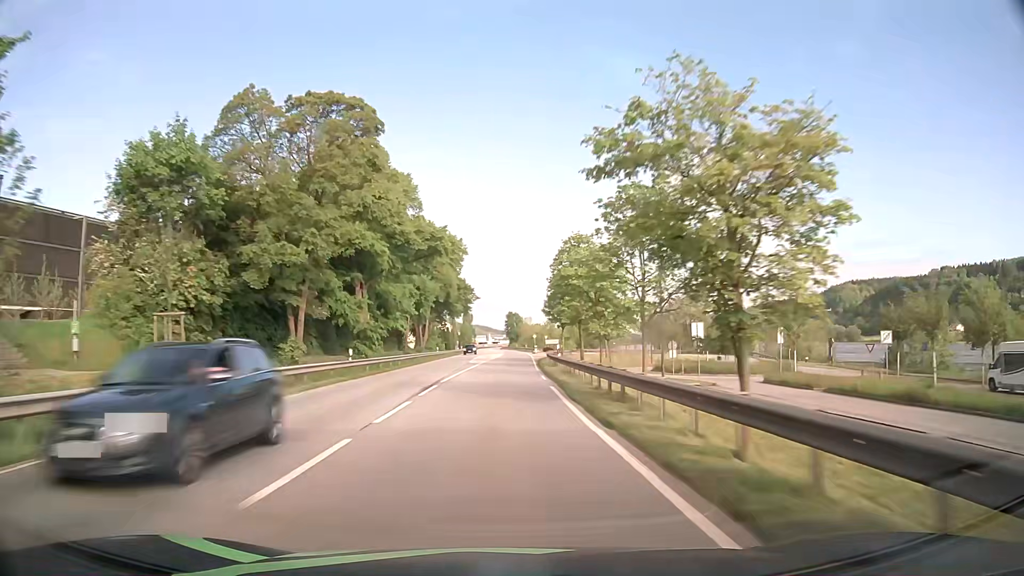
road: primary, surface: asphalt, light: Day
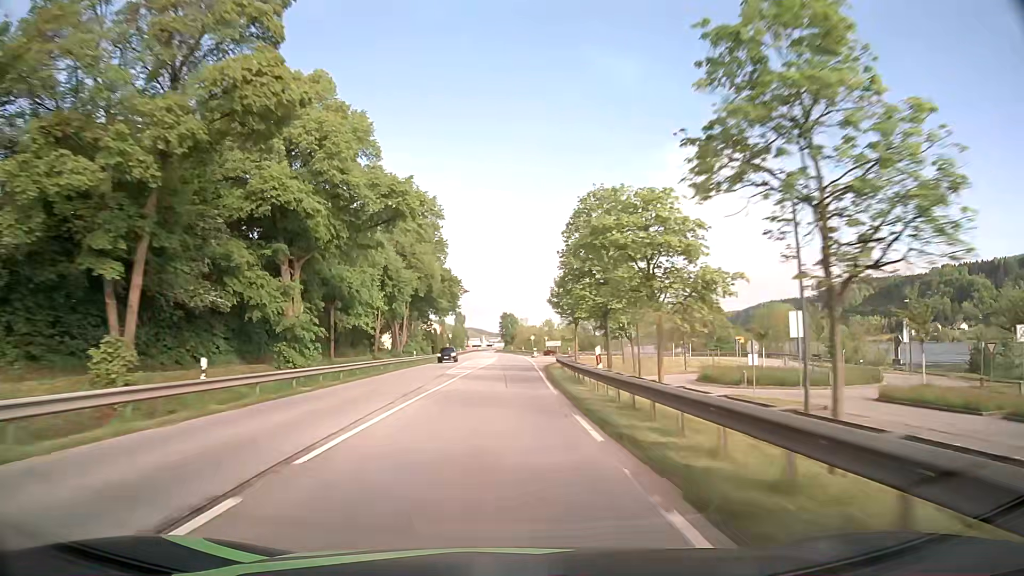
(+0.1, +15.9) m; +1°
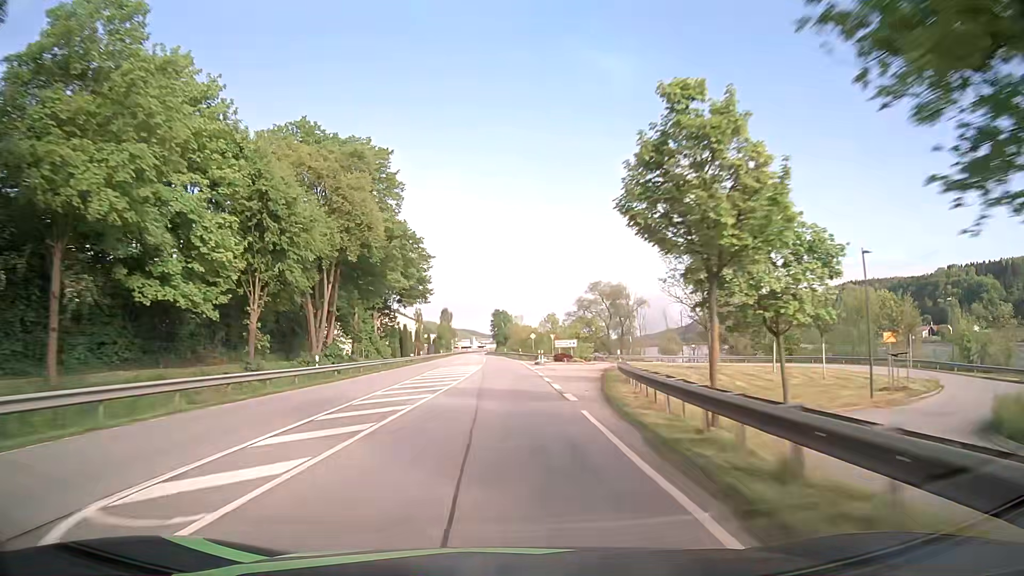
(+0.2, +31.7) m; 0°
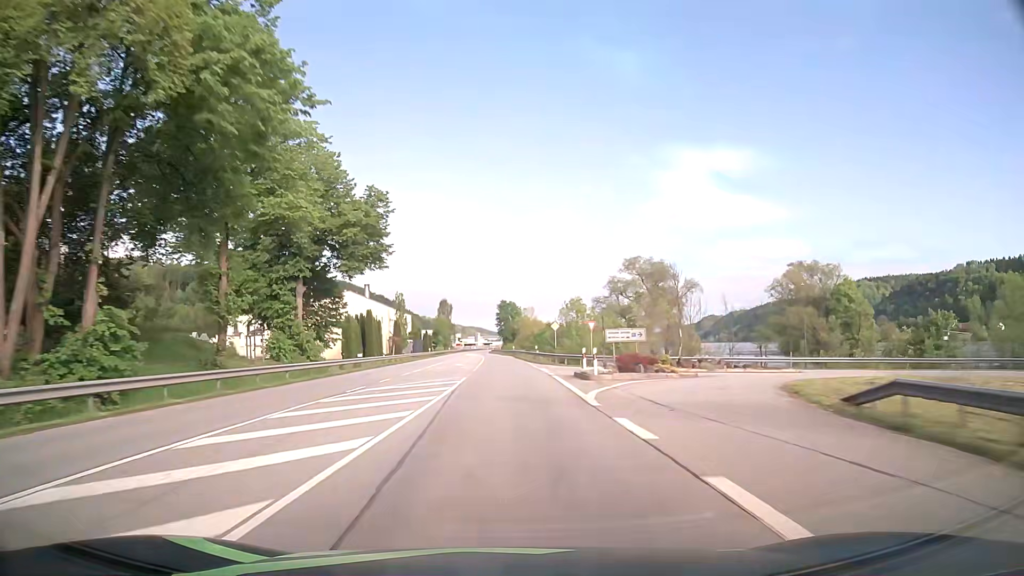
(+0.1, +31.5) m; 0°
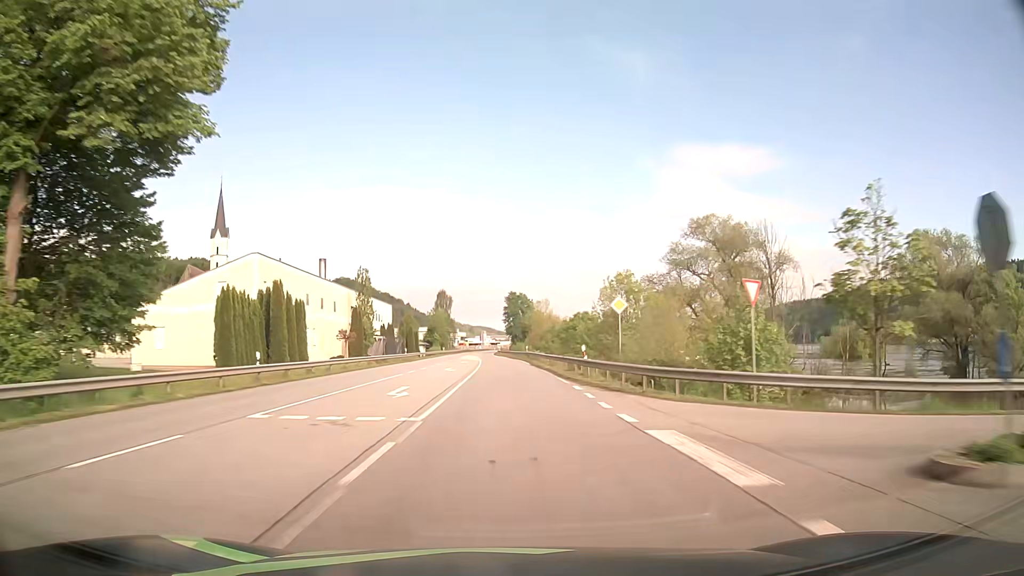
(-0.4, +31.4) m; -1°
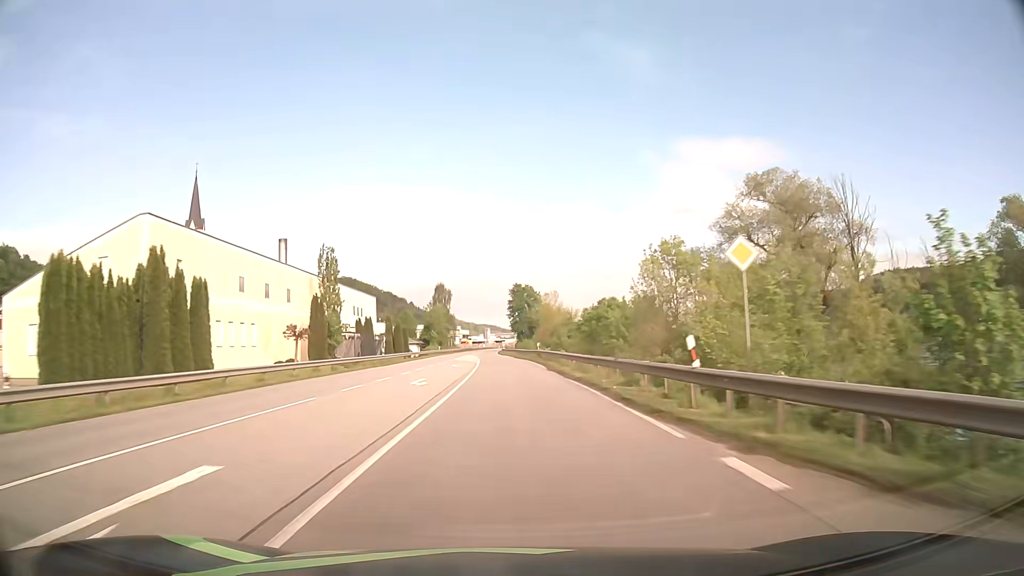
(0.0, +15.7) m; 0°
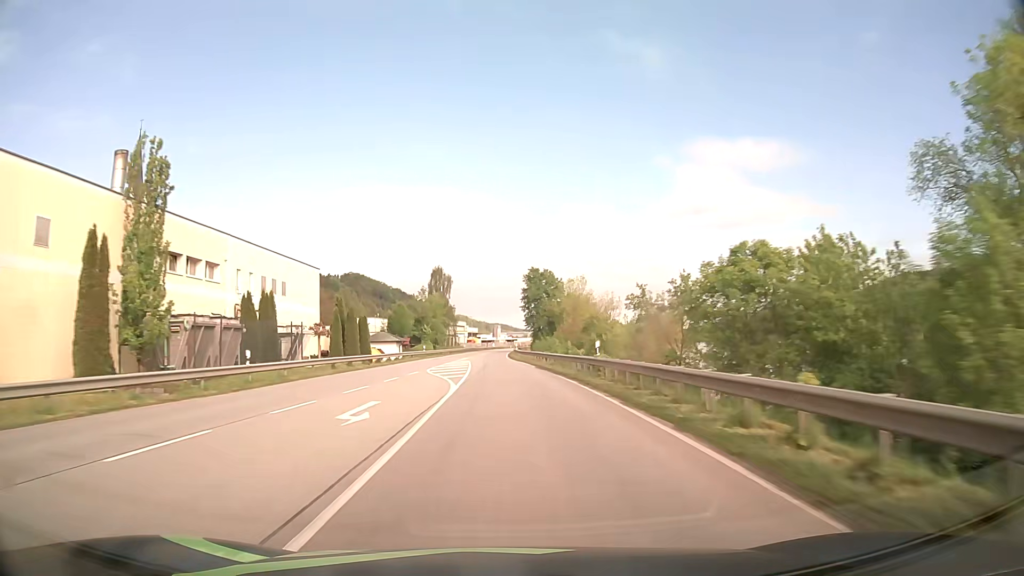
(-0.4, +31.3) m; -1°
